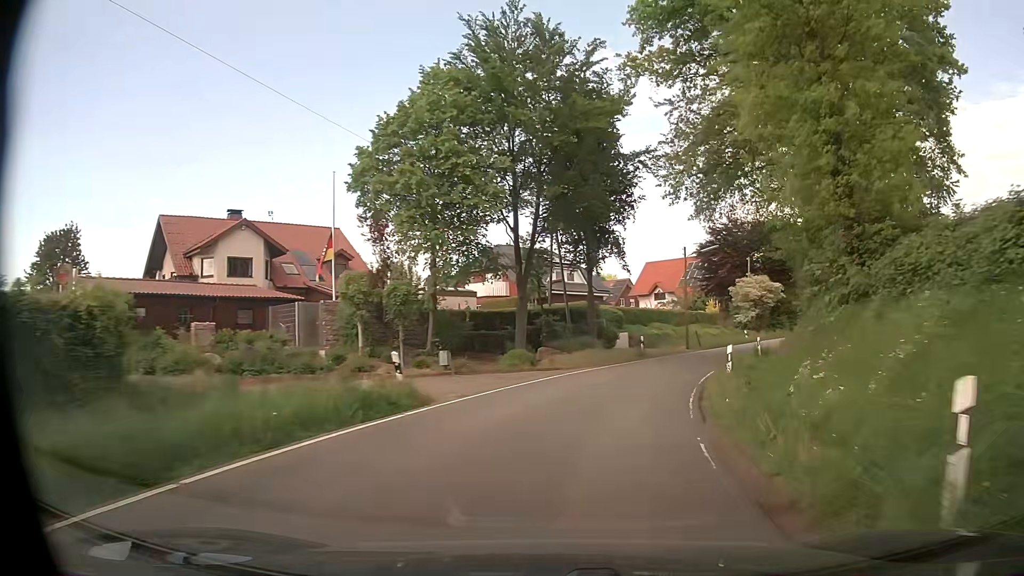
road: tertiary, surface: asphalt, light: Day
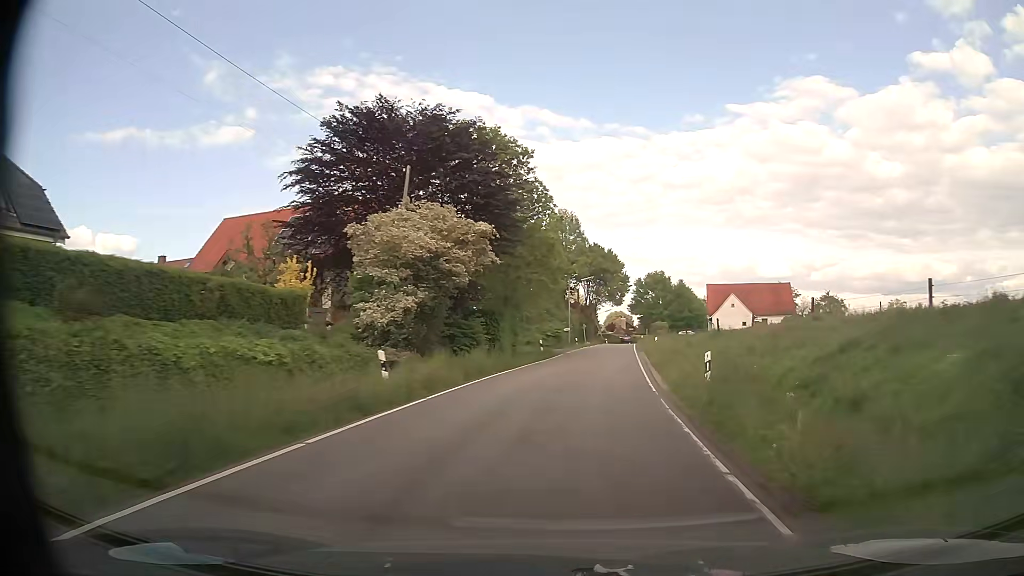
(+12.0, +41.8) m; +30°
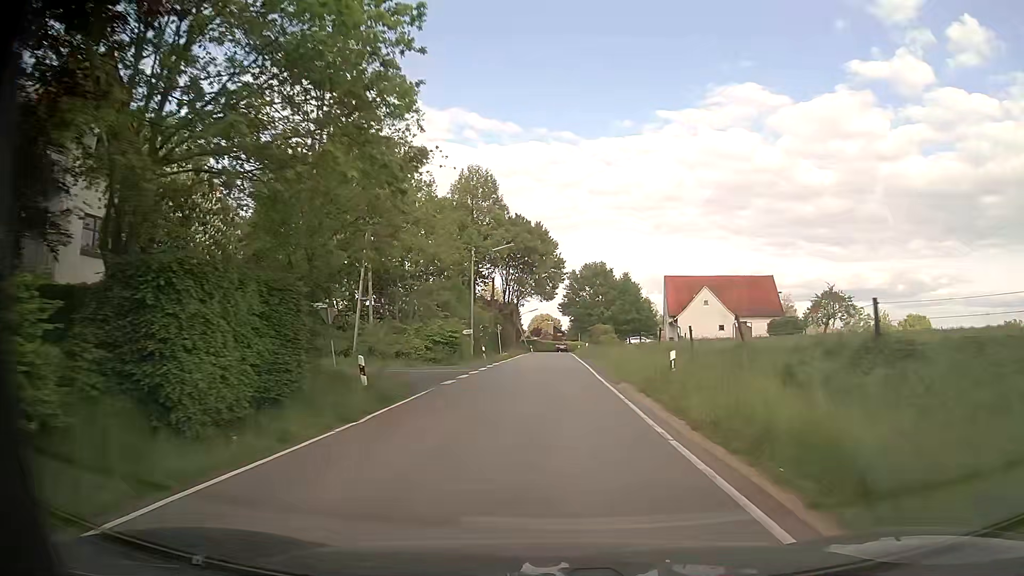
(+2.3, +27.6) m; +7°
(0, +10) (0, +20) (0, +30) (+1, +40) (+1, +50) (+1, +60) (+1, +70) (+1, +80) (+2, +90) (+2, +100) m
